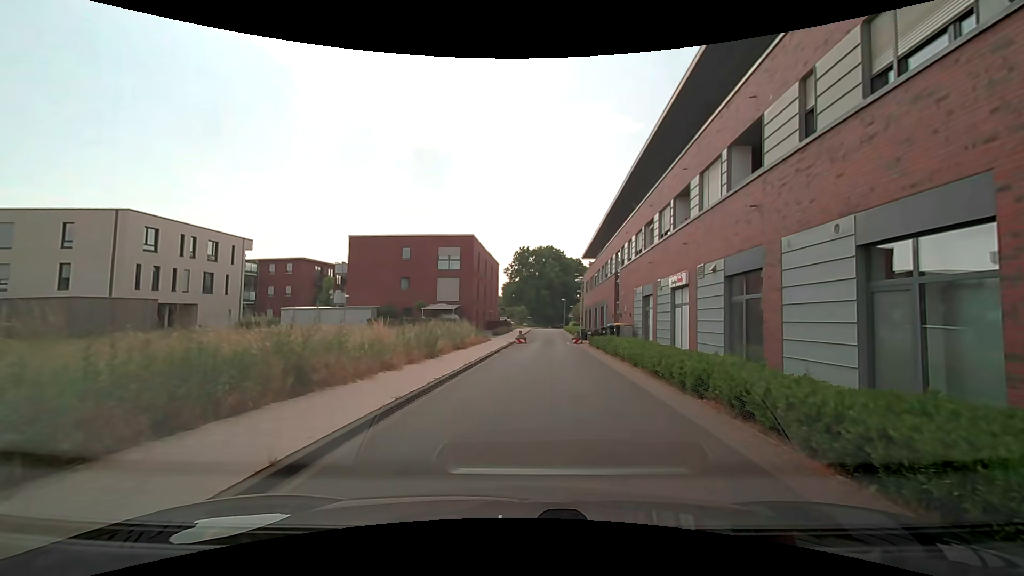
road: residential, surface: asphalt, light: Day
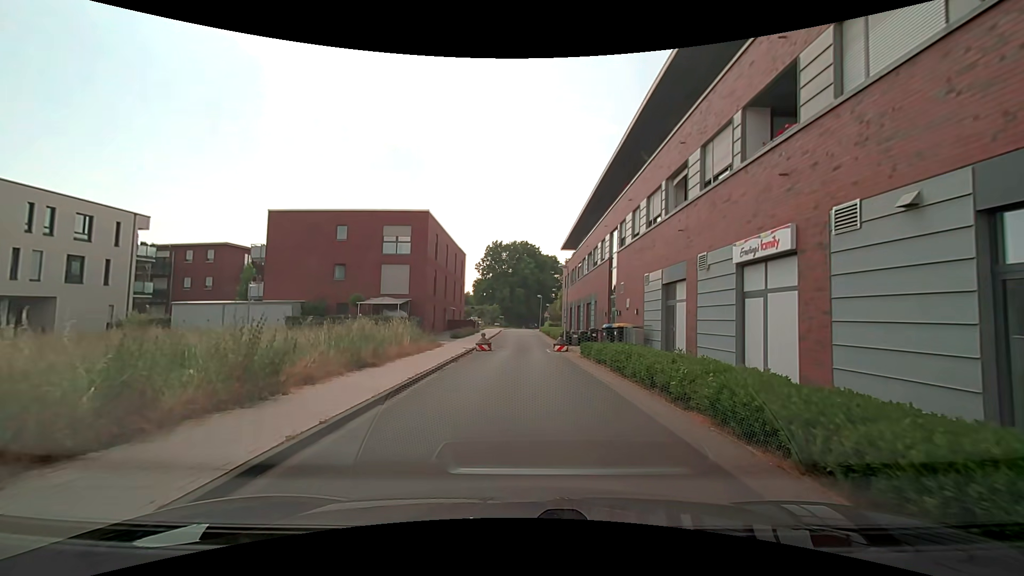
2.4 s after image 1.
(+0.5, +9.9) m; +4°
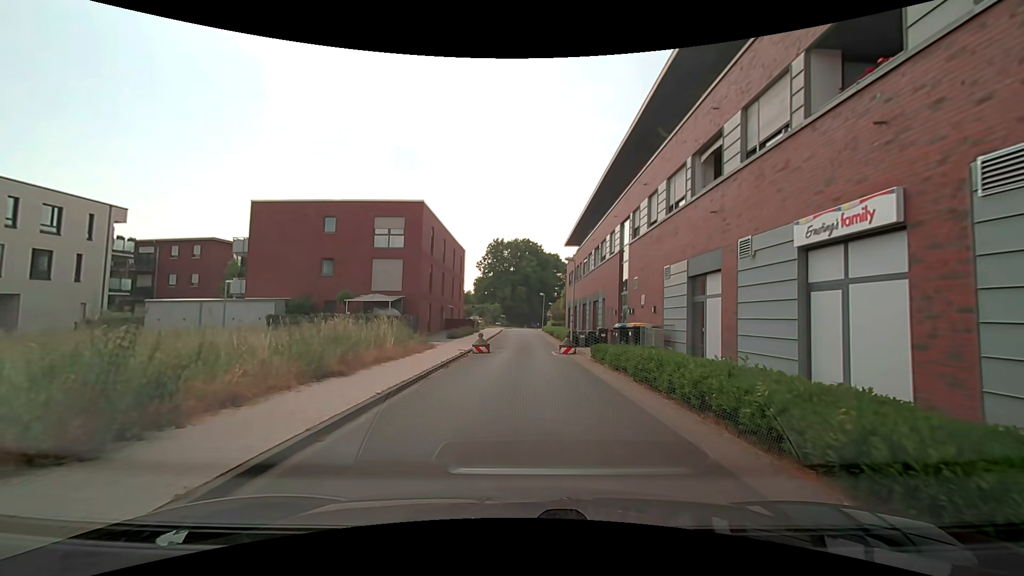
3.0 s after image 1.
(0.0, +2.7) m; 0°
